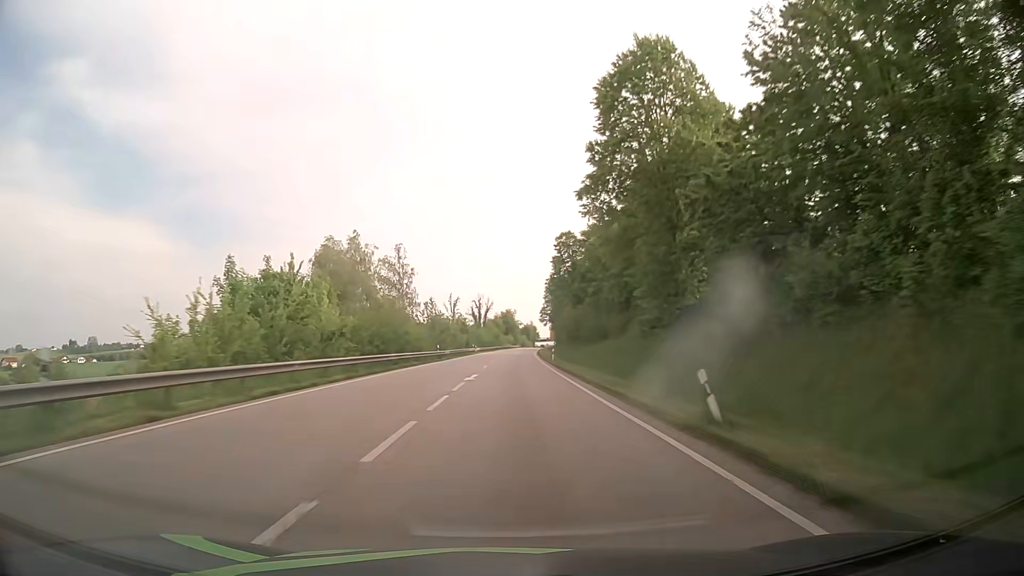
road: primary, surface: asphalt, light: Day
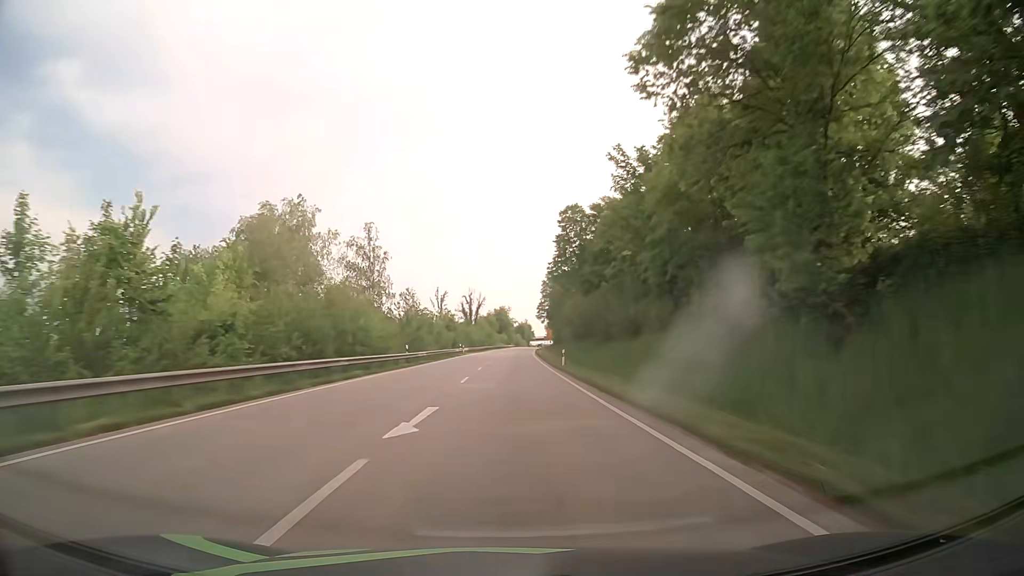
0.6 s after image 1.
(+0.1, +15.8) m; +1°
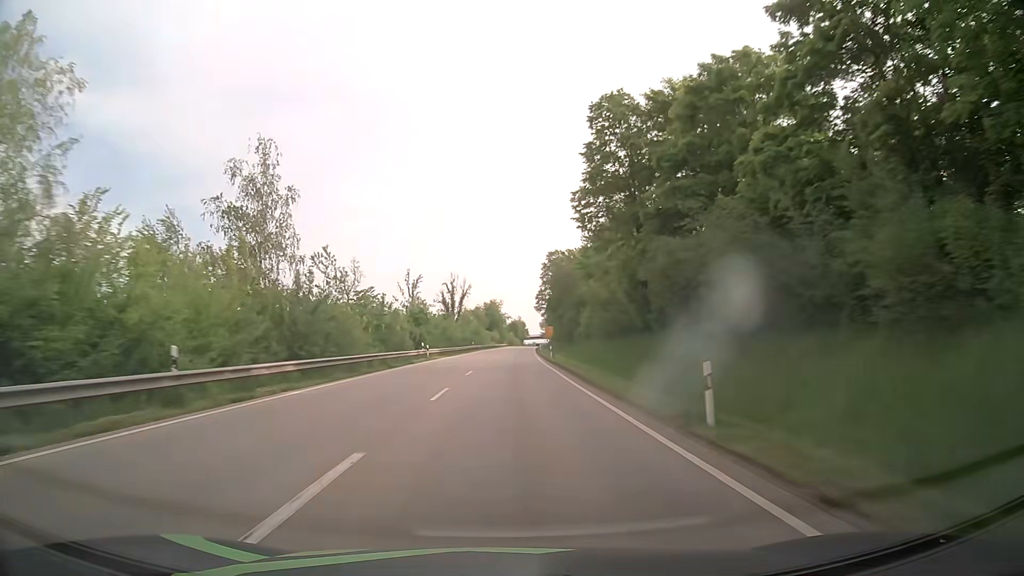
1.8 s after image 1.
(+0.1, +31.5) m; +1°
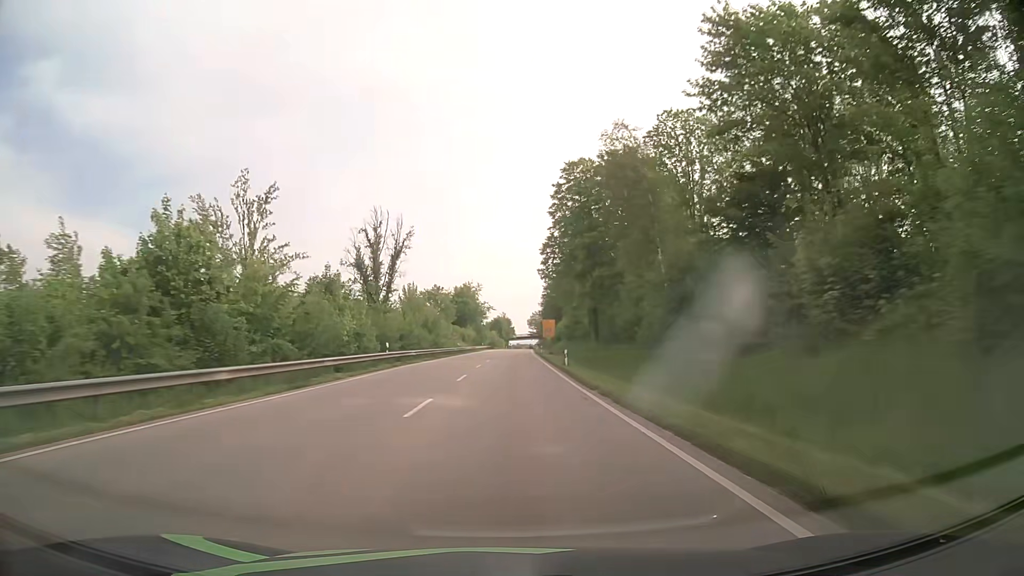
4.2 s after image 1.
(+0.6, +63.0) m; +1°
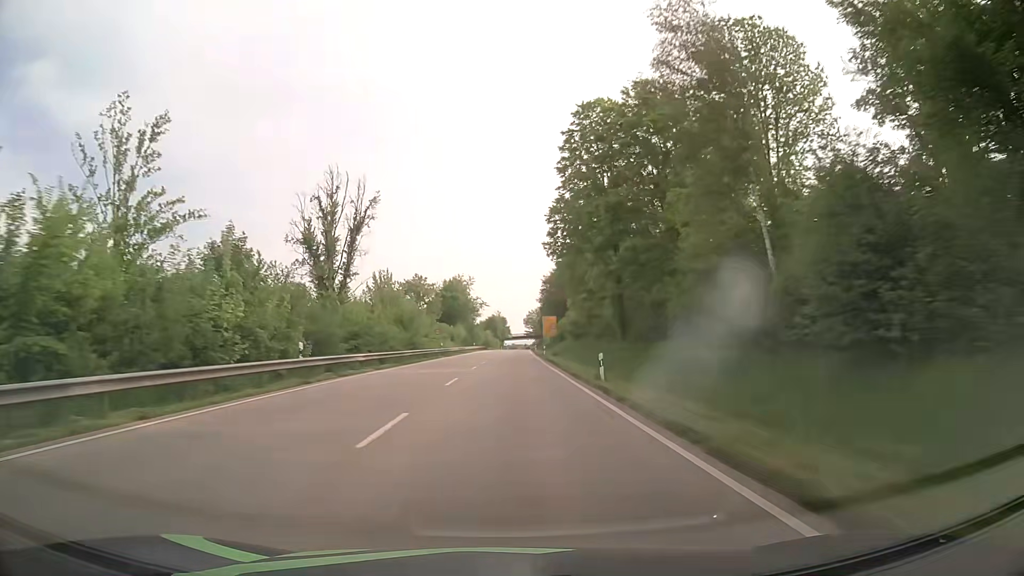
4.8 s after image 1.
(+0.1, +15.7) m; 0°
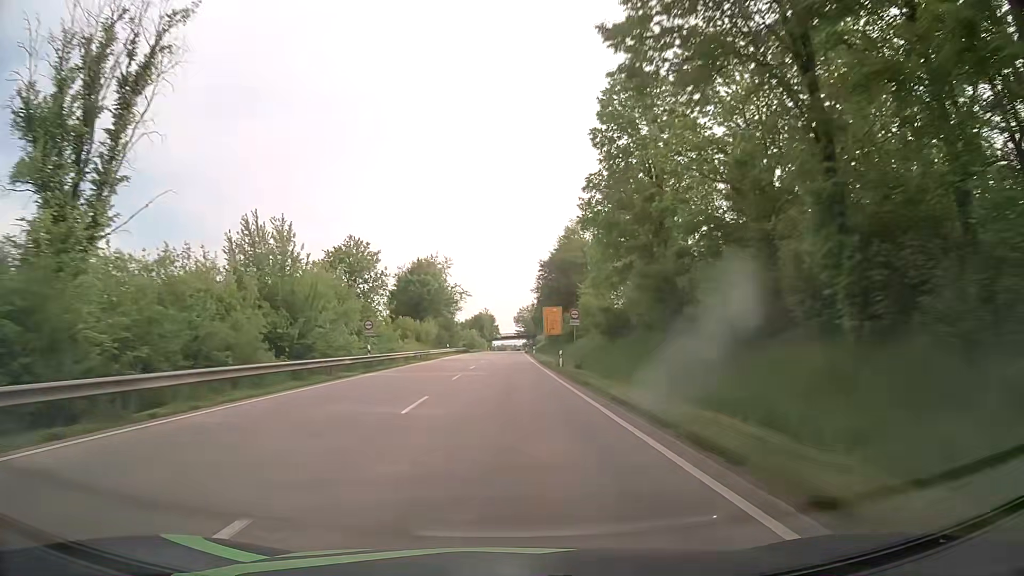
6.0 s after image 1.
(+0.2, +31.4) m; +1°
(0, +10) (0, +20) (0, +30) (0, +40) (0, +50) (+1, +60) (+1, +70) (+1, +80) (+1, +90) (+1, +100) m
